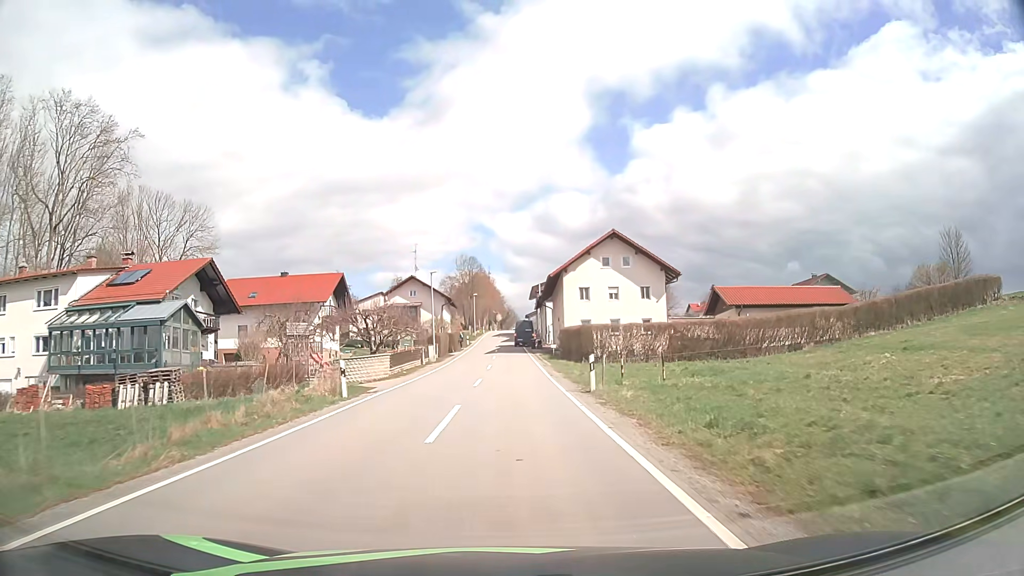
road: tertiary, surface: asphalt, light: Day
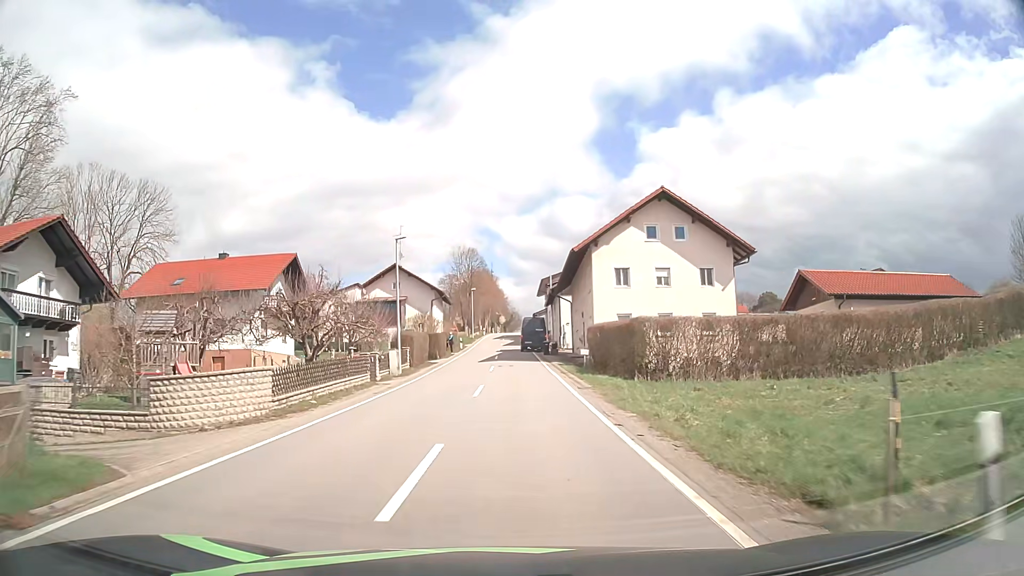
(0.0, +16.0) m; 0°
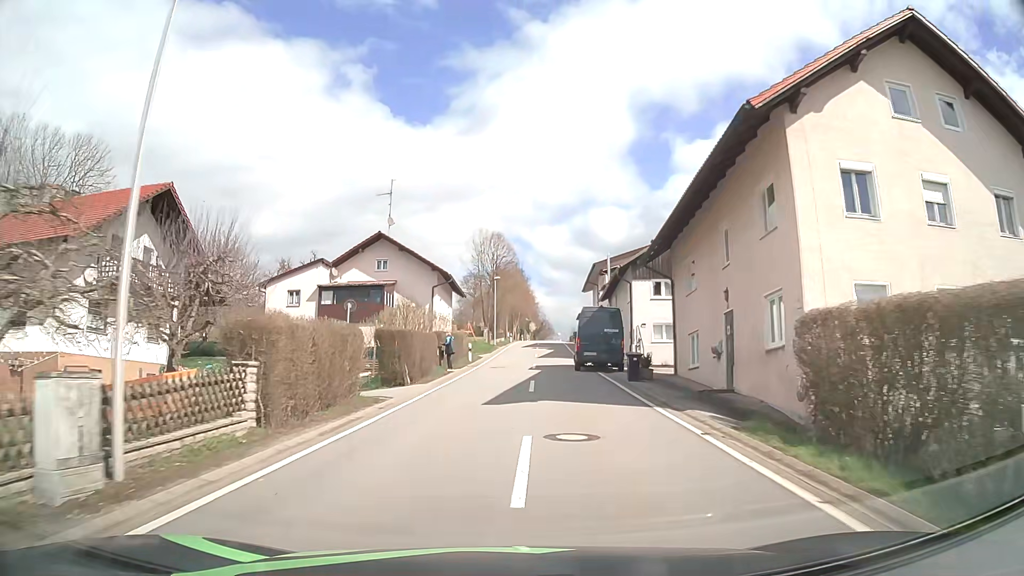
(-0.6, +23.7) m; -3°
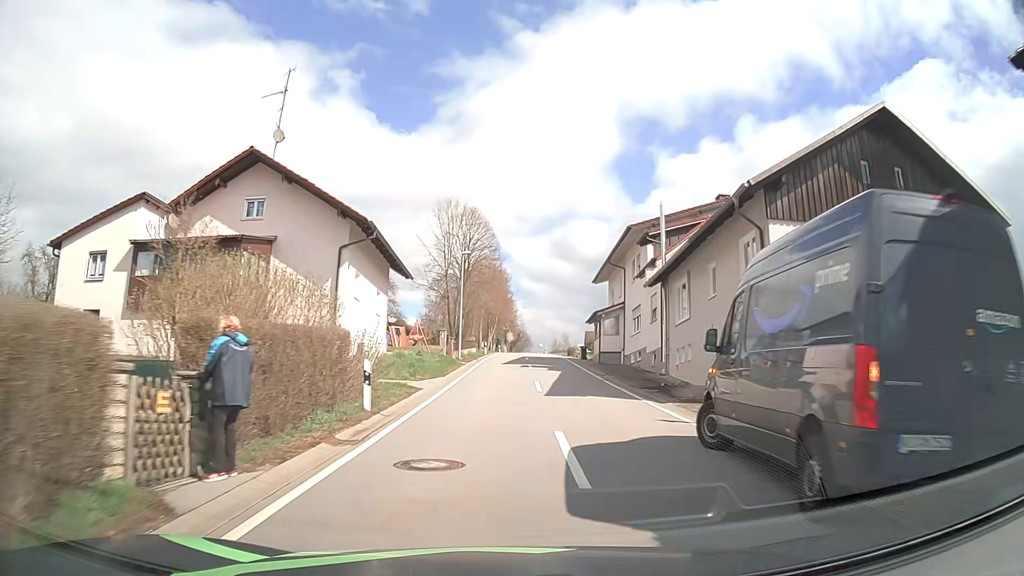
(+0.2, +22.9) m; +2°
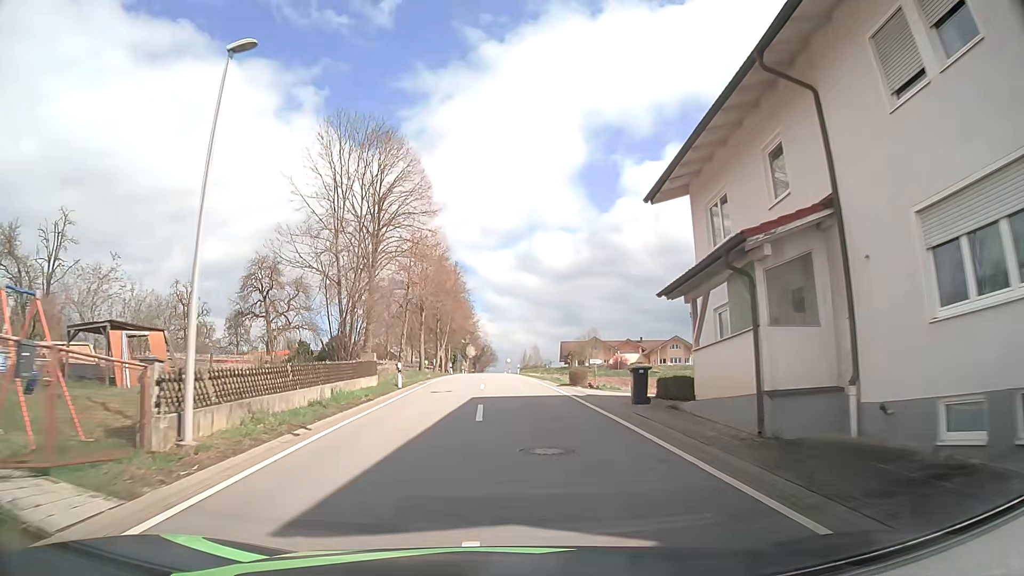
(+1.2, +29.9) m; +3°
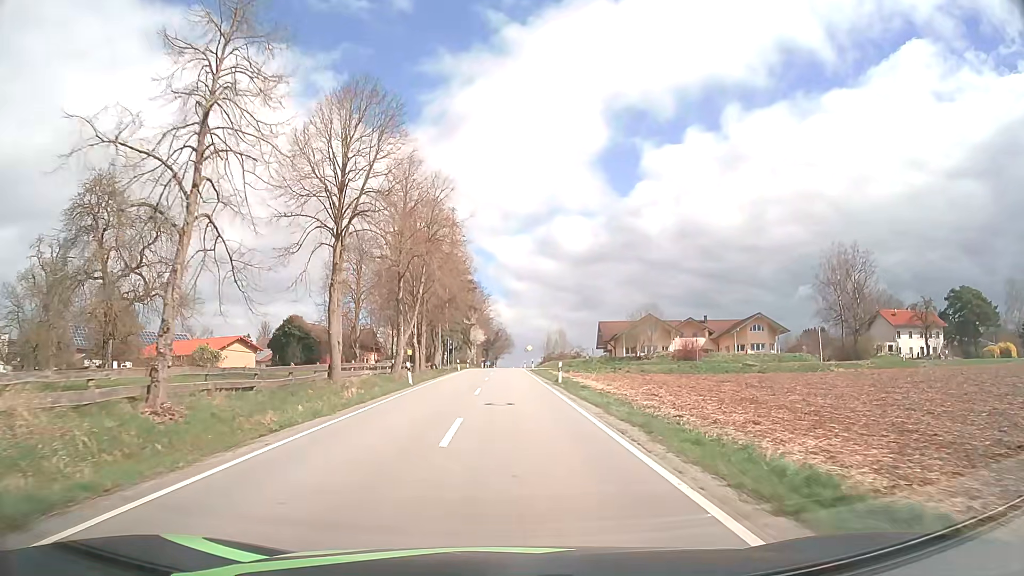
(-0.6, +39.0) m; -1°
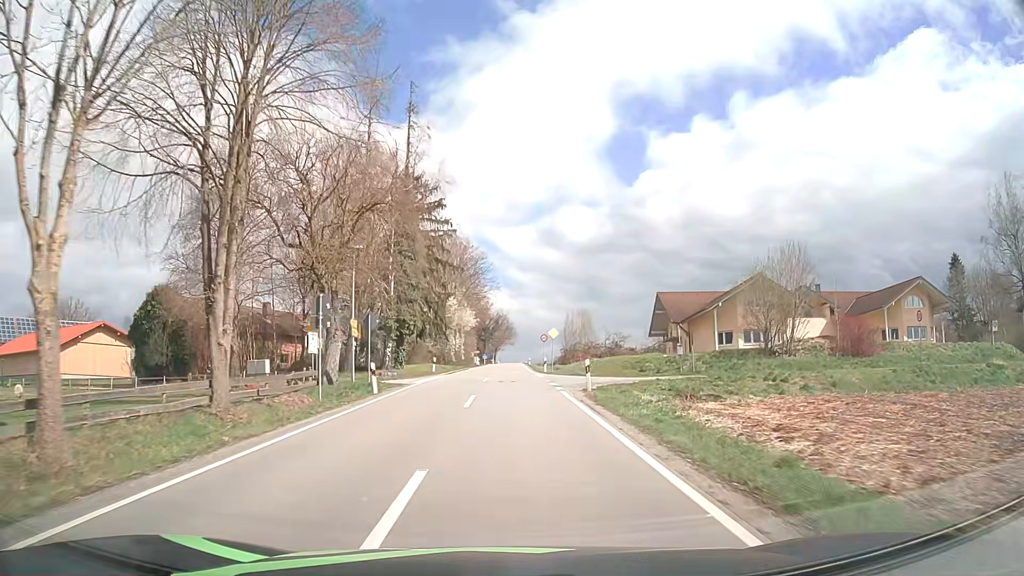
(-0.2, +42.6) m; 0°
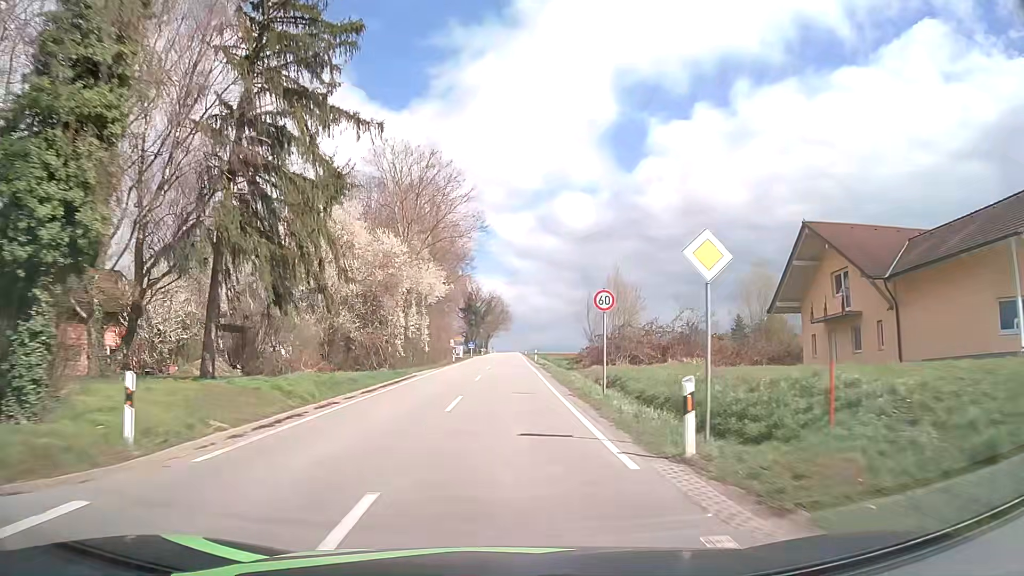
(+0.1, +36.7) m; 0°
(0, +10) (0, +20) (0, +30) (0, +40) (0, +50) (0, +60) (0, +70) (+1, +80) (+1, +90) (+1, +100) m
